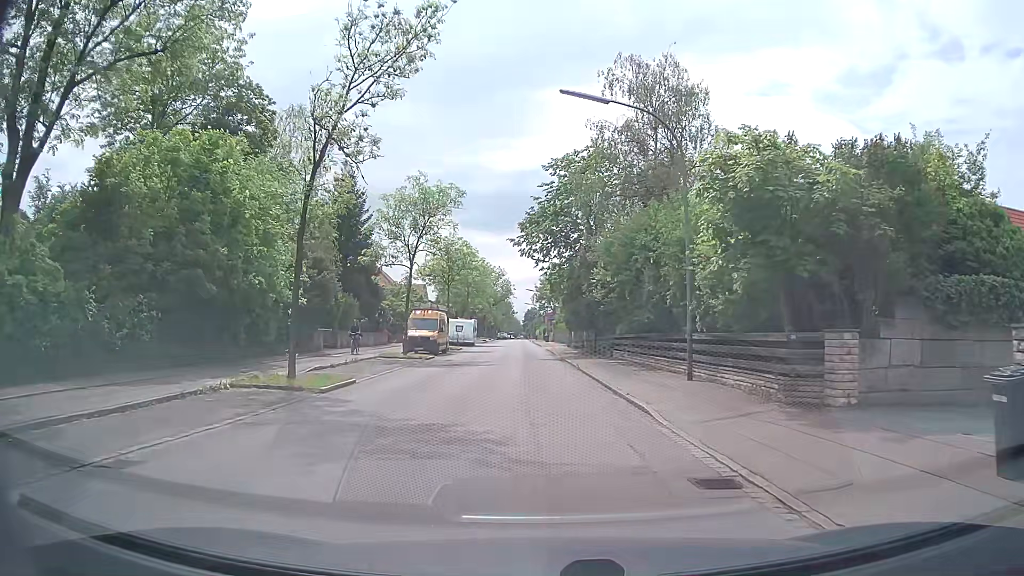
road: tertiary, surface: asphalt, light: Day
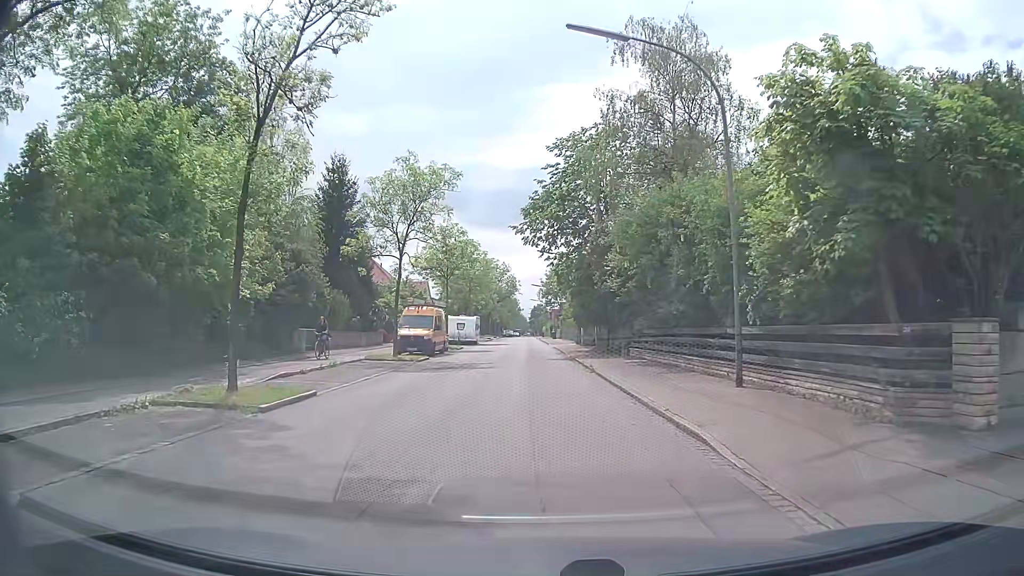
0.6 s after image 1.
(0.0, +3.8) m; 0°
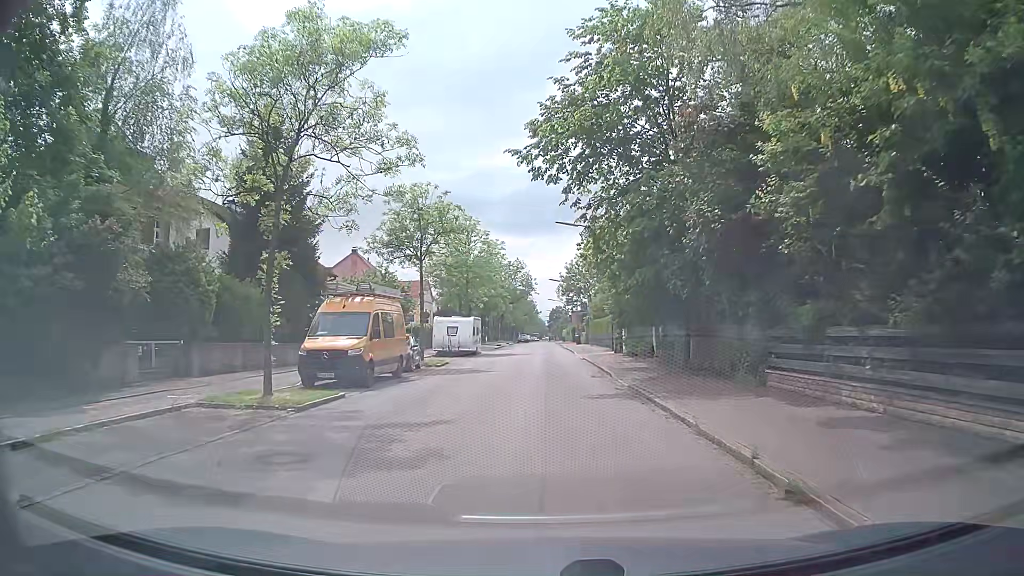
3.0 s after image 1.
(-0.5, +16.0) m; -3°
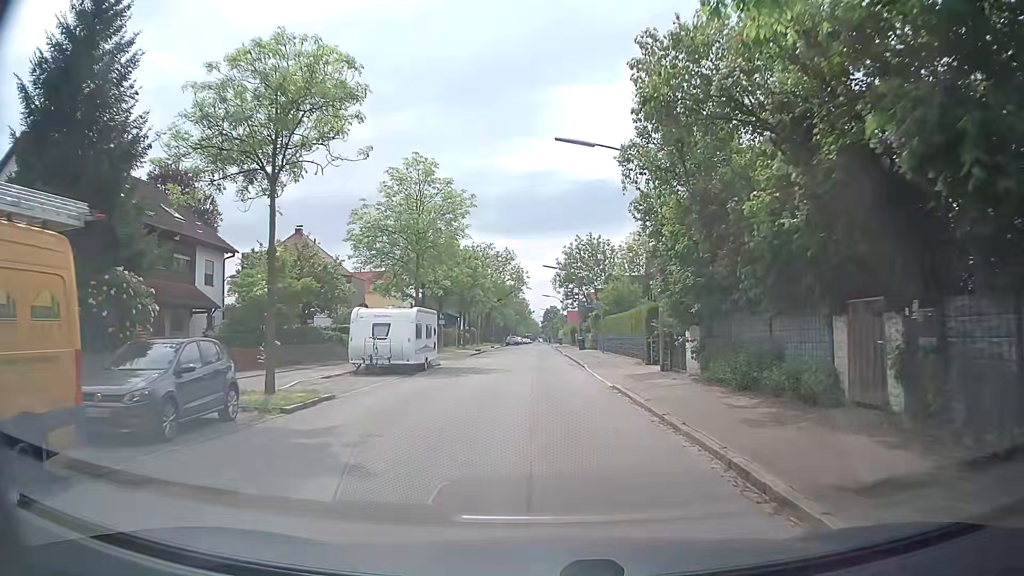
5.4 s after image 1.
(+0.3, +17.1) m; +1°
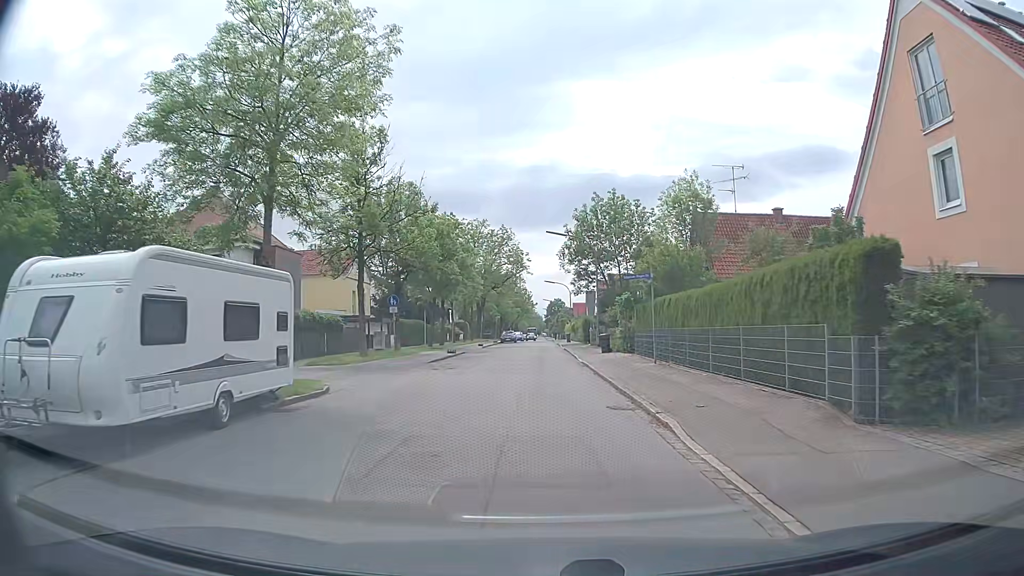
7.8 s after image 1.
(0.0, +18.1) m; -1°
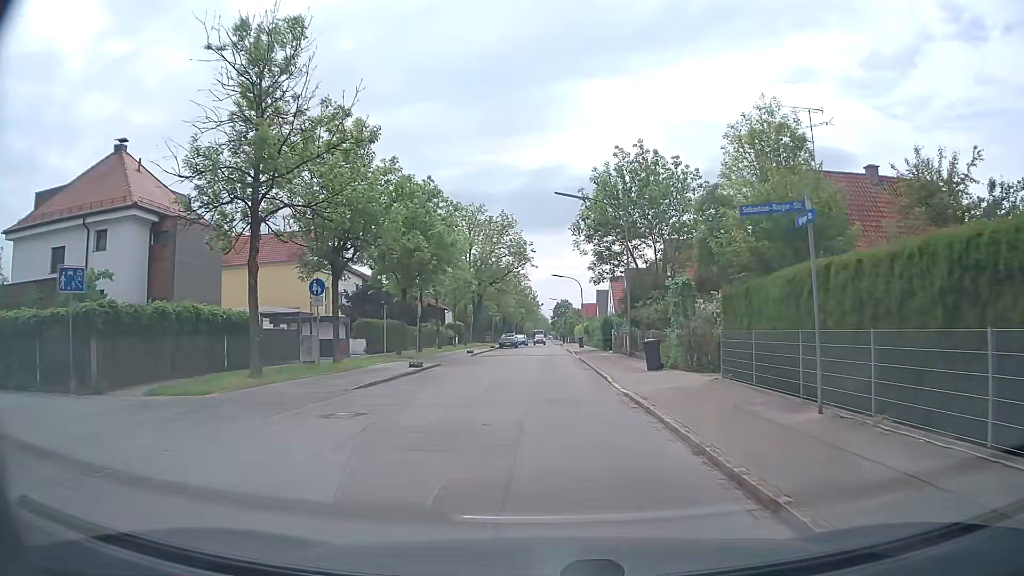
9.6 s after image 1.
(0.0, +12.9) m; 0°
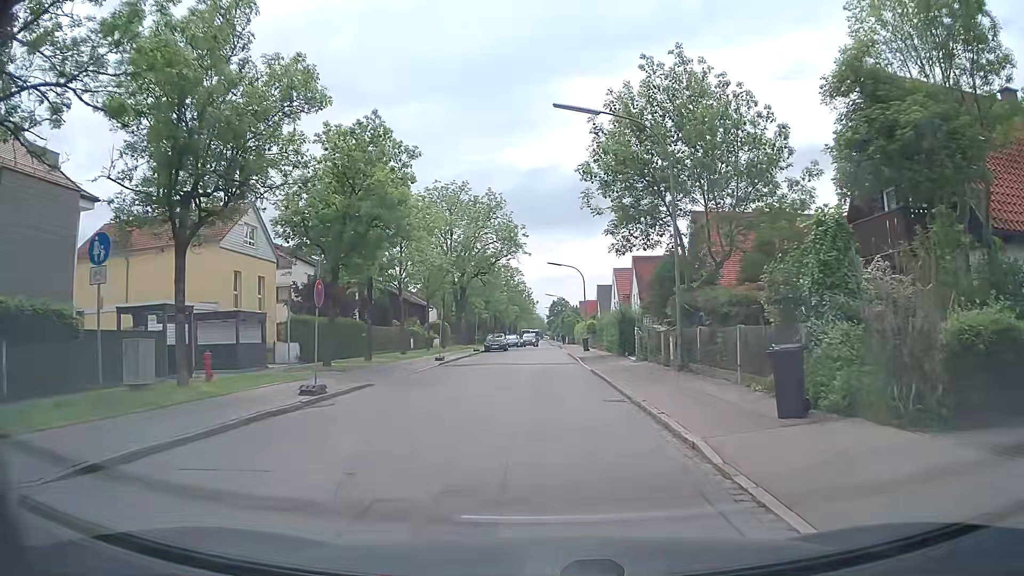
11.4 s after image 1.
(-0.1, +11.9) m; -1°
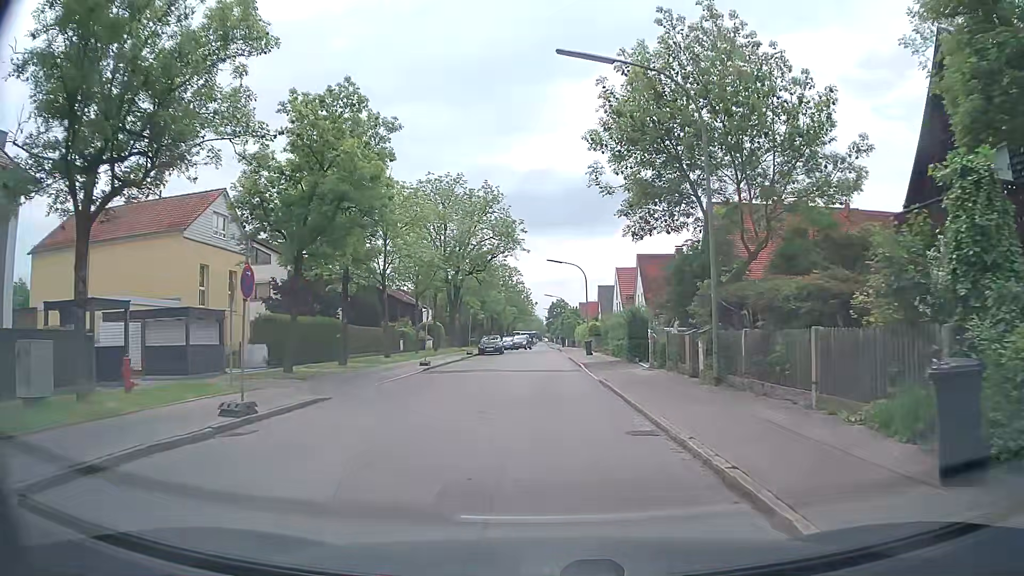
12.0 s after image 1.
(0.0, +4.0) m; 0°
